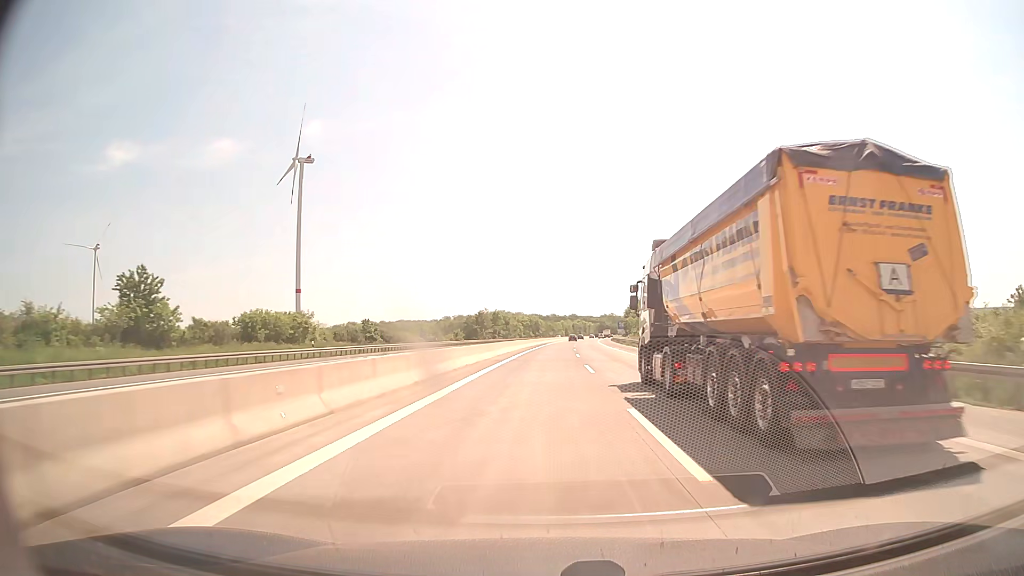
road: motorway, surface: asphalt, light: Day
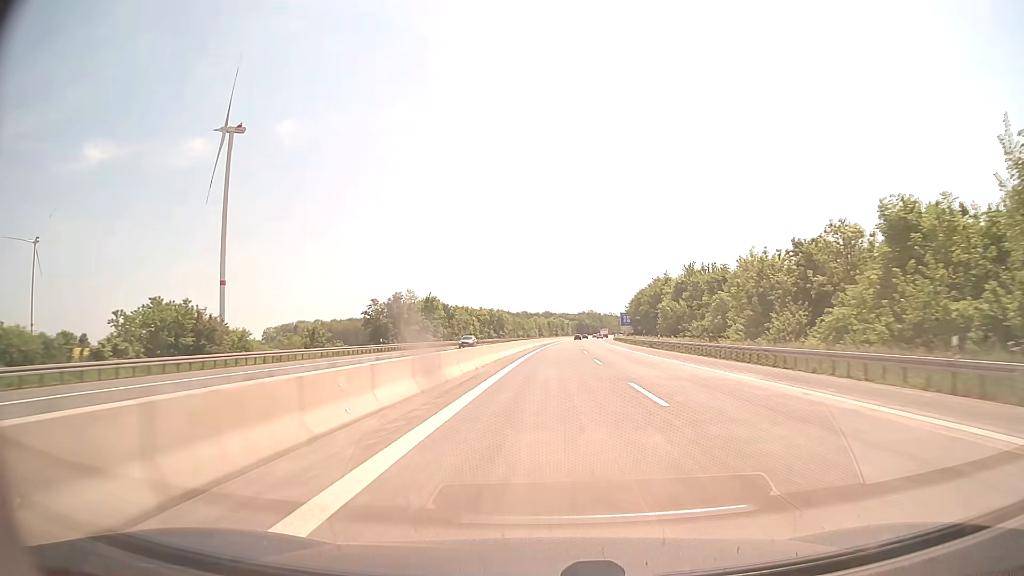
(+1.7, +83.2) m; +2°
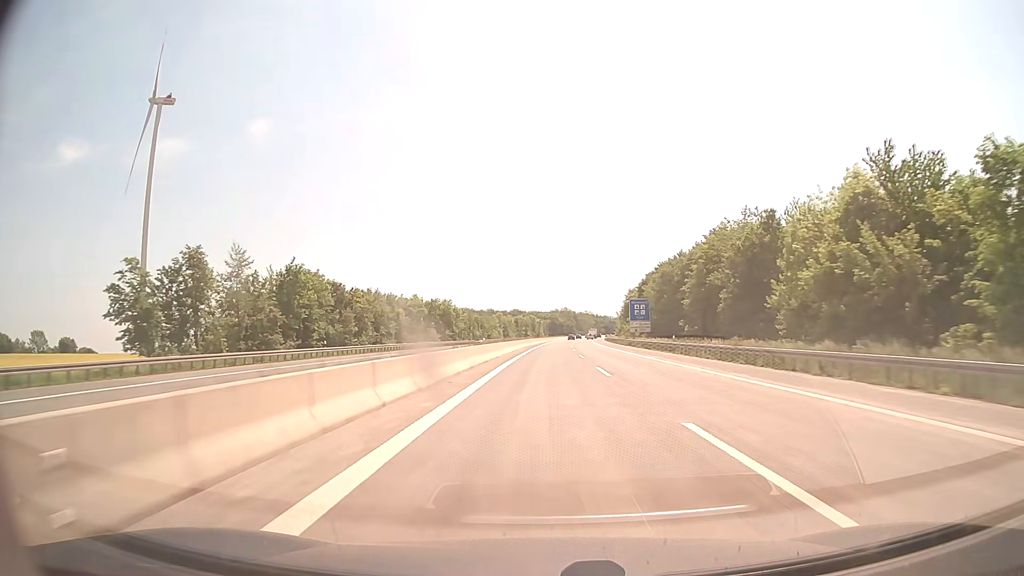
(+1.4, +62.4) m; +3°
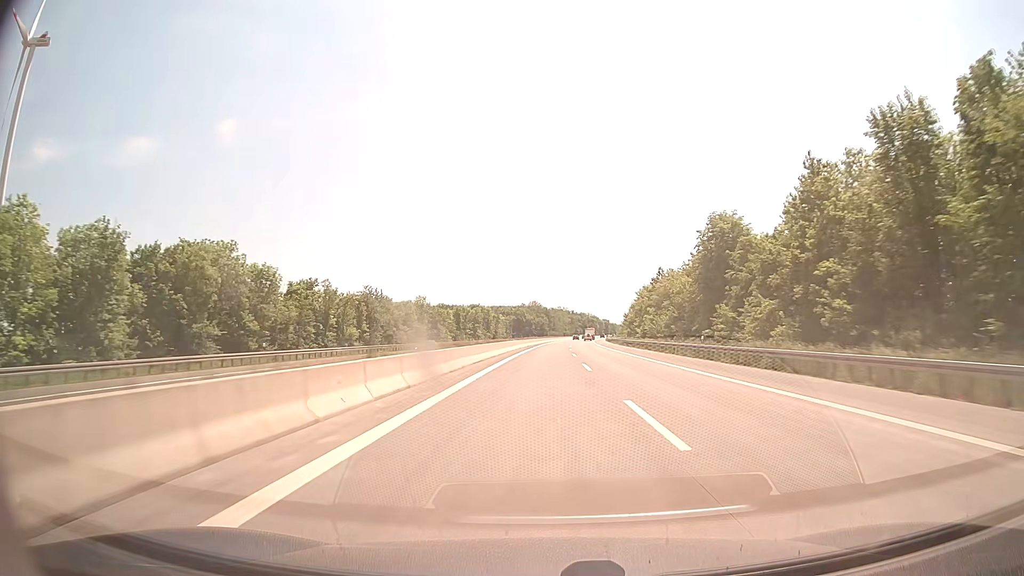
(+2.5, +103.9) m; +3°
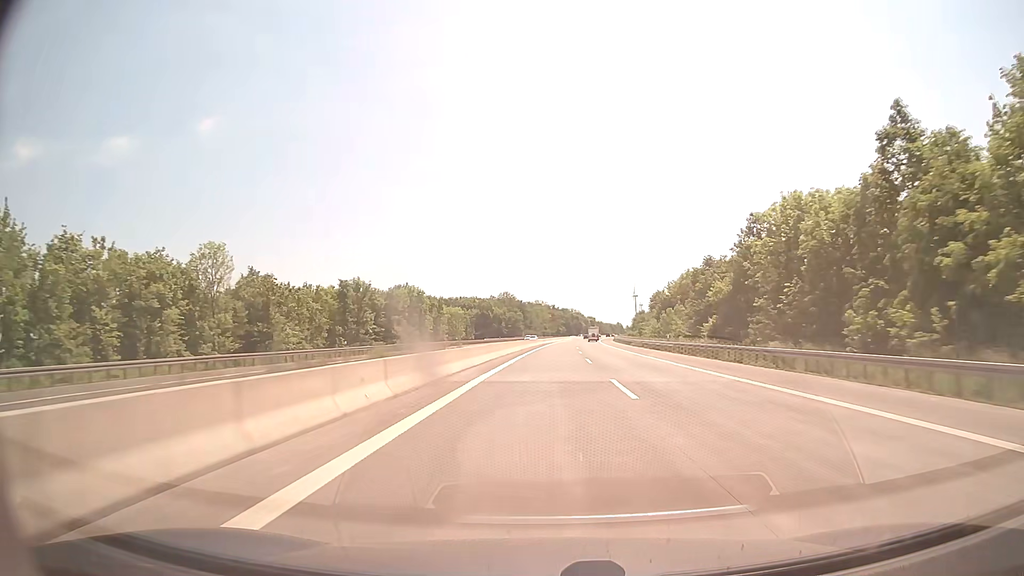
(+1.4, +83.3) m; +2°
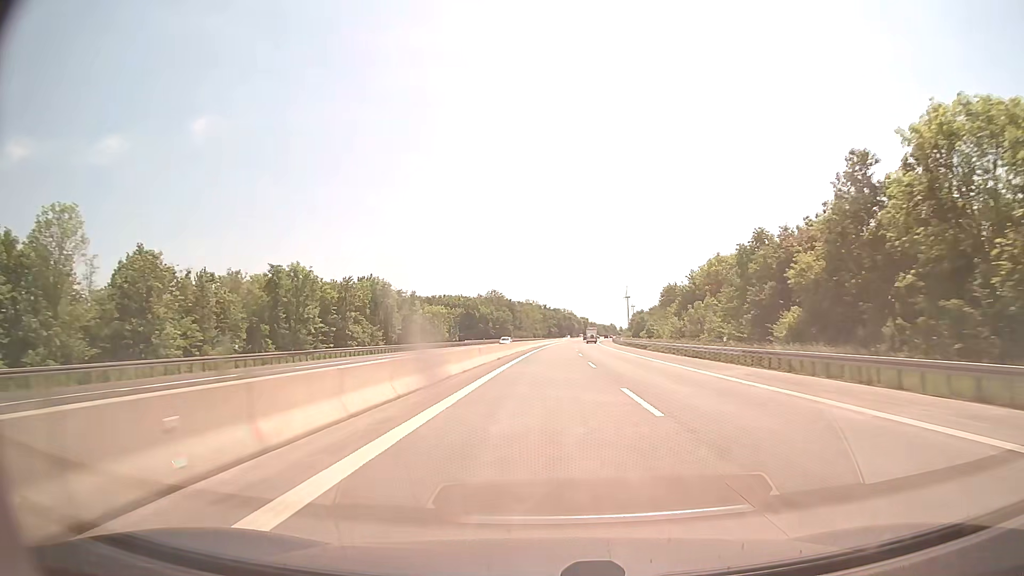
(+0.1, +20.8) m; +1°
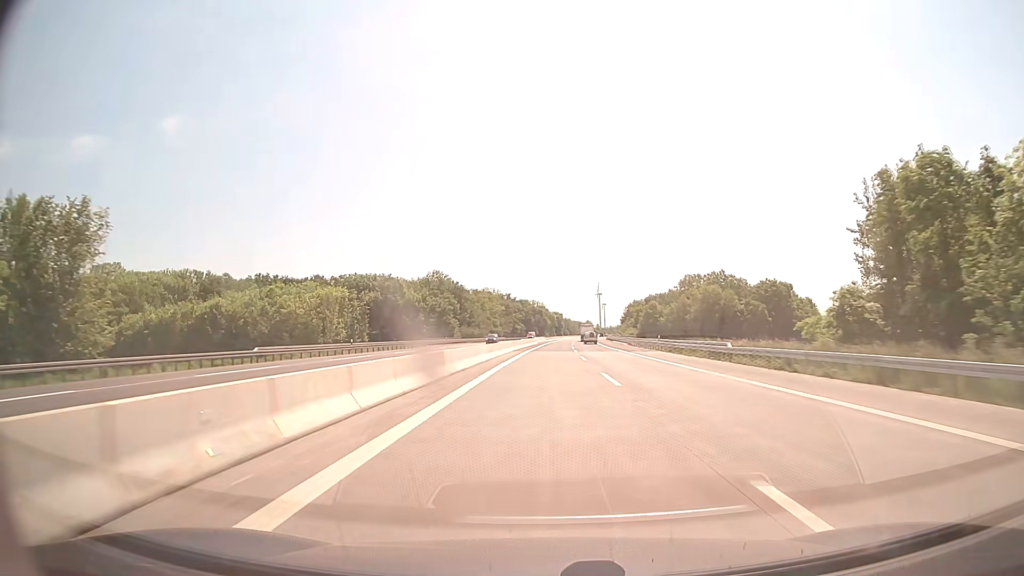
(+1.8, +83.3) m; +3°
